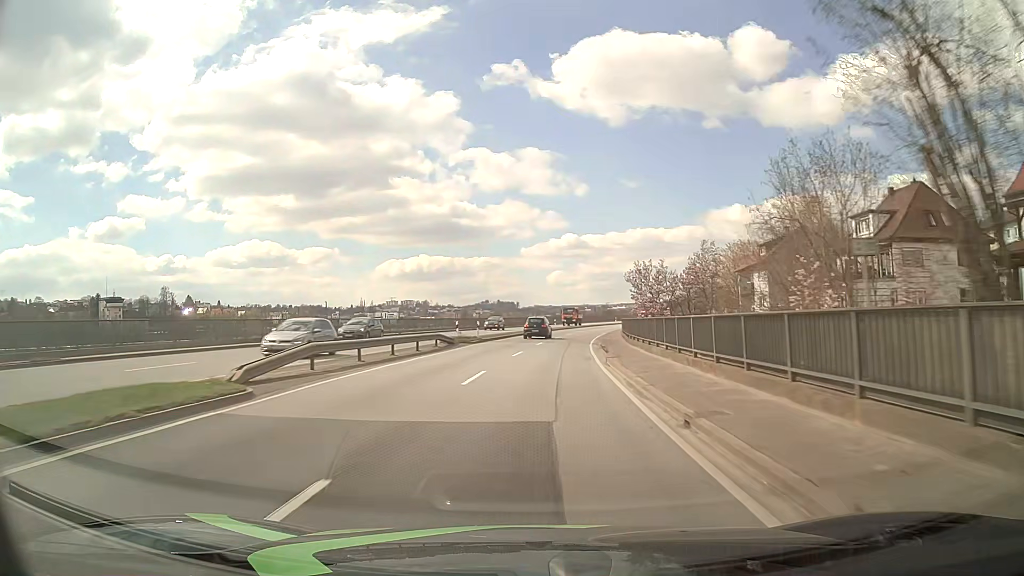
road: primary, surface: asphalt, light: Day
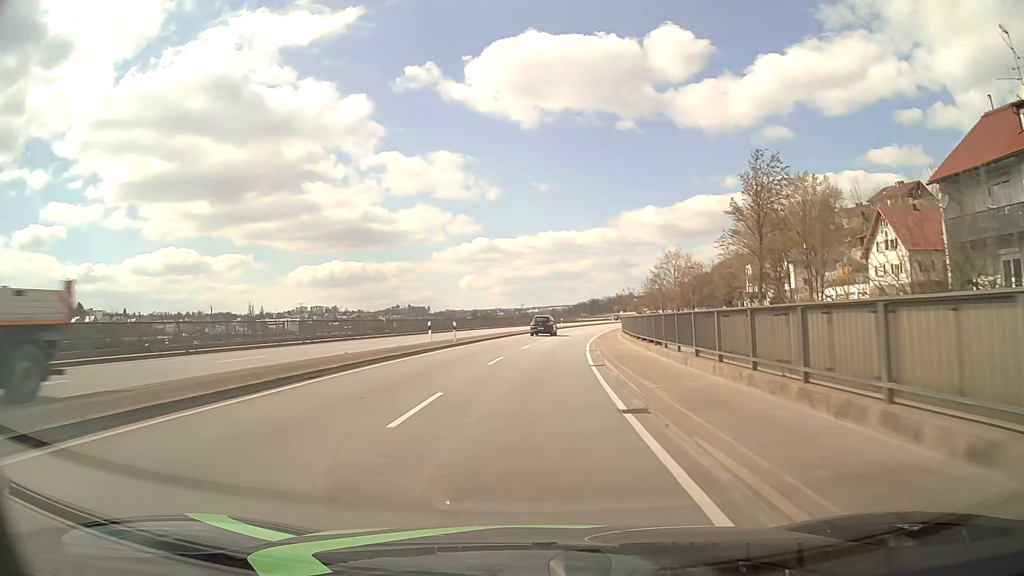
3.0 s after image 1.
(+3.5, +53.6) m; +7°
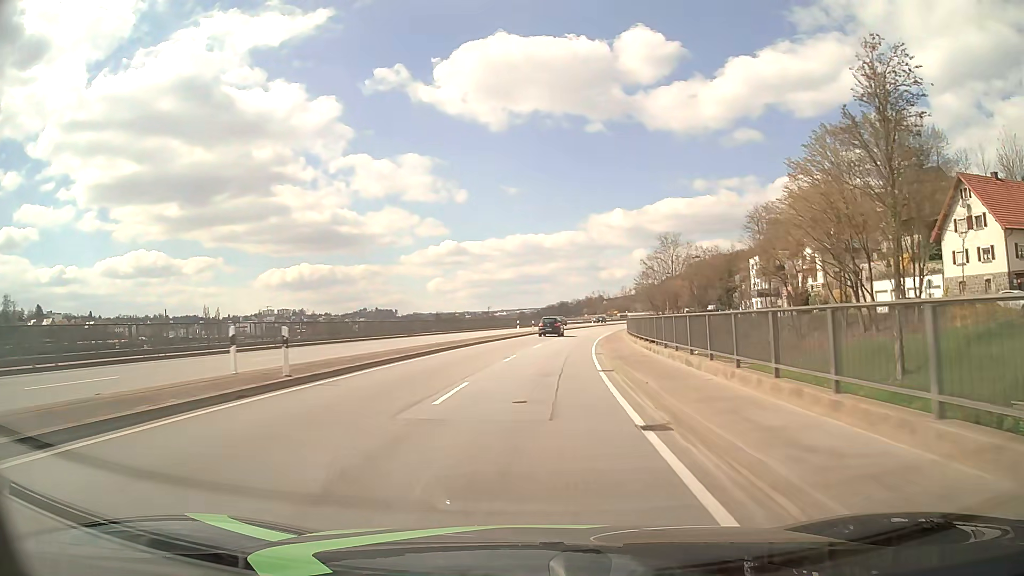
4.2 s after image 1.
(+0.5, +21.4) m; +3°
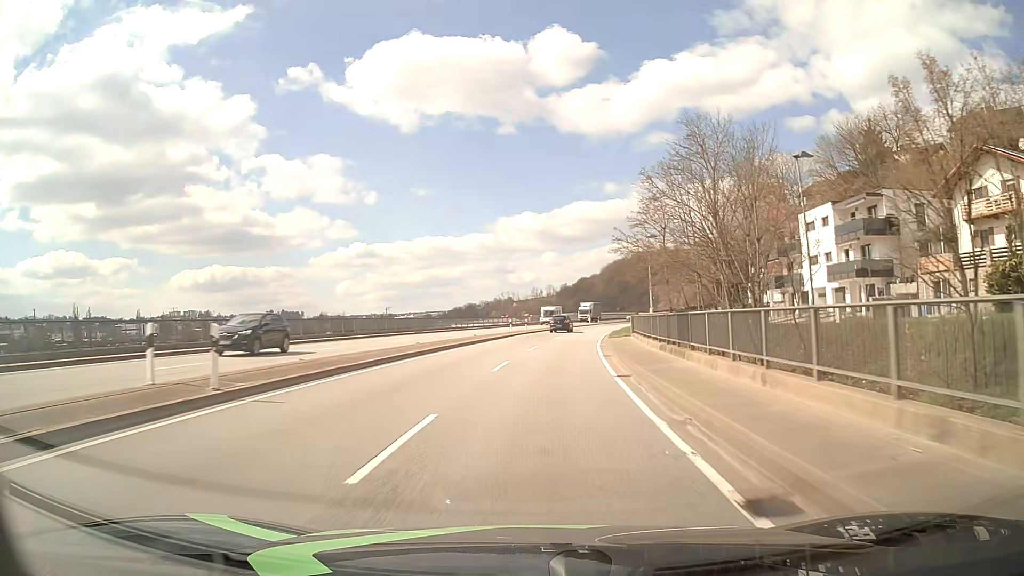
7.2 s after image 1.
(+3.6, +53.4) m; +8°
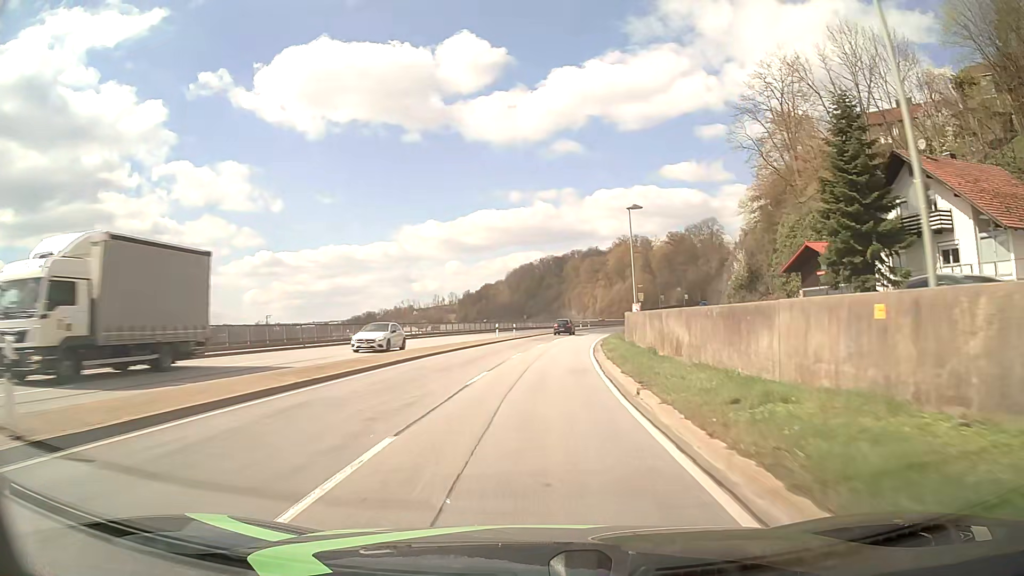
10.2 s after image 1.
(+4.1, +53.4) m; +8°
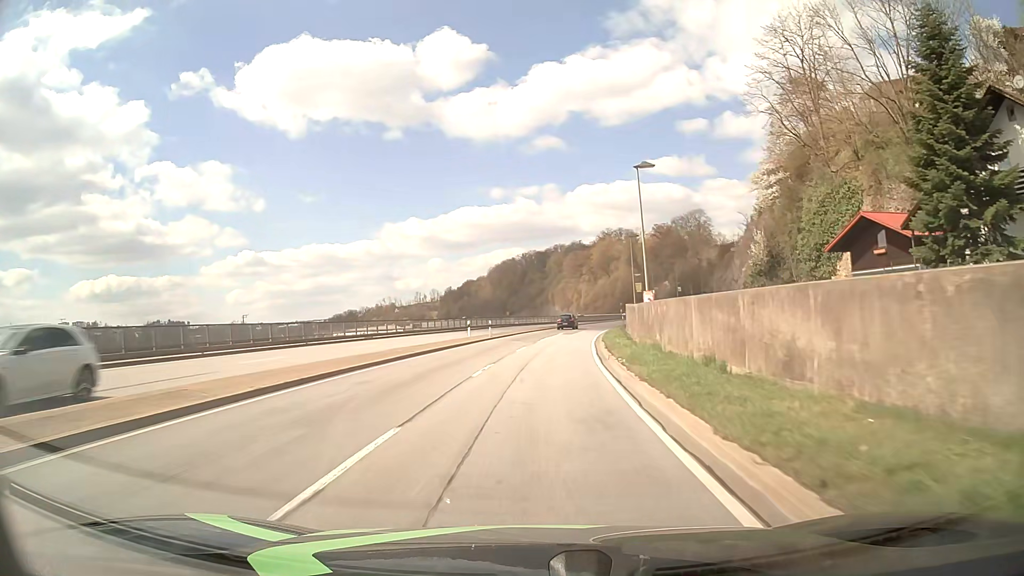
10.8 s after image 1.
(+0.2, +10.7) m; +2°
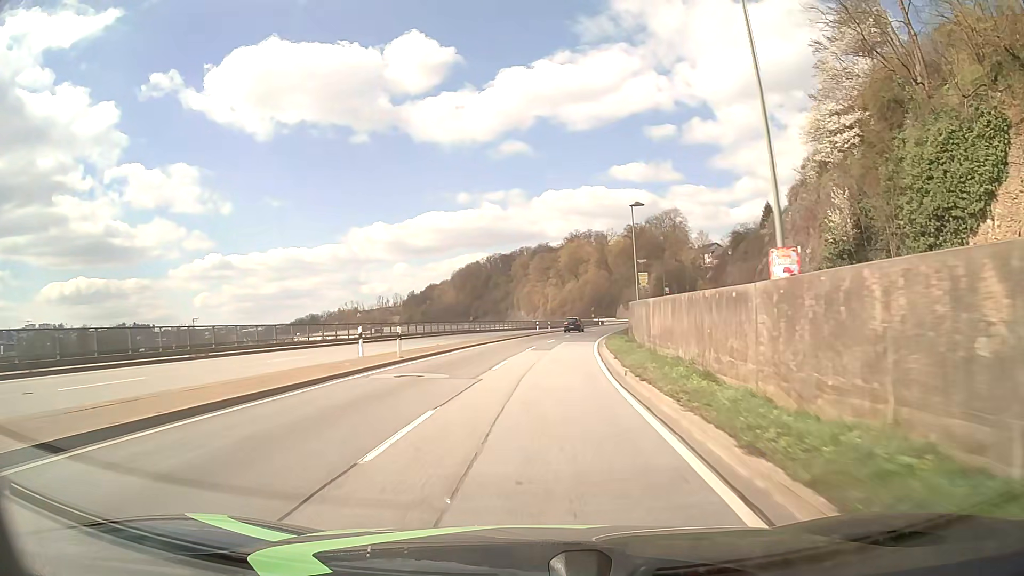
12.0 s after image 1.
(+0.5, +21.5) m; +3°
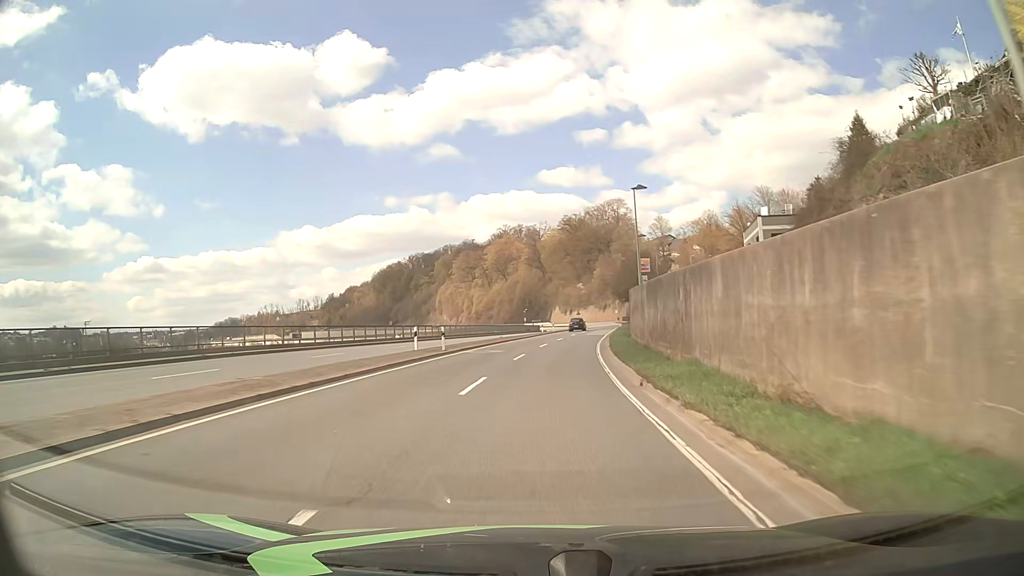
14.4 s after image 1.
(+2.3, +42.9) m; +6°
(0, +10) (0, +20) (+1, +30) (+2, +40) (+3, +50) (+4, +60) (+6, +70) (+7, +80) (+9, +89) (+10, +99) m
